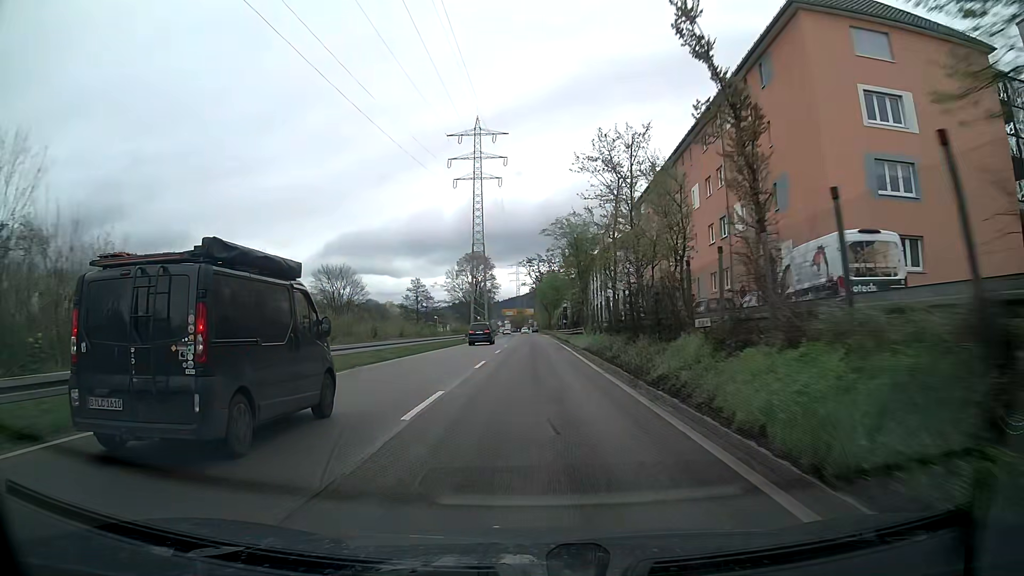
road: trunk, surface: asphalt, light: Day
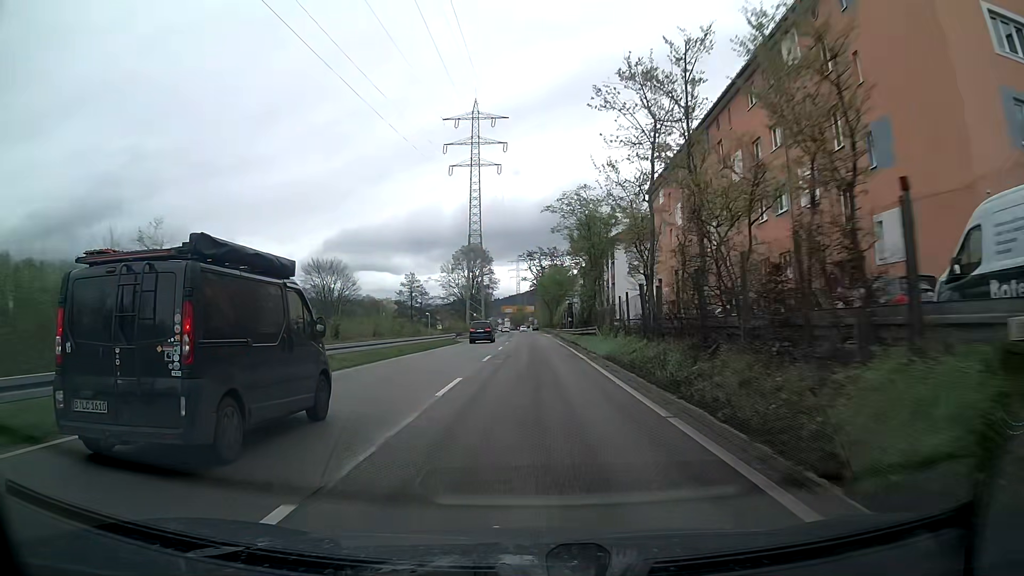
(0.0, +8.7) m; 0°
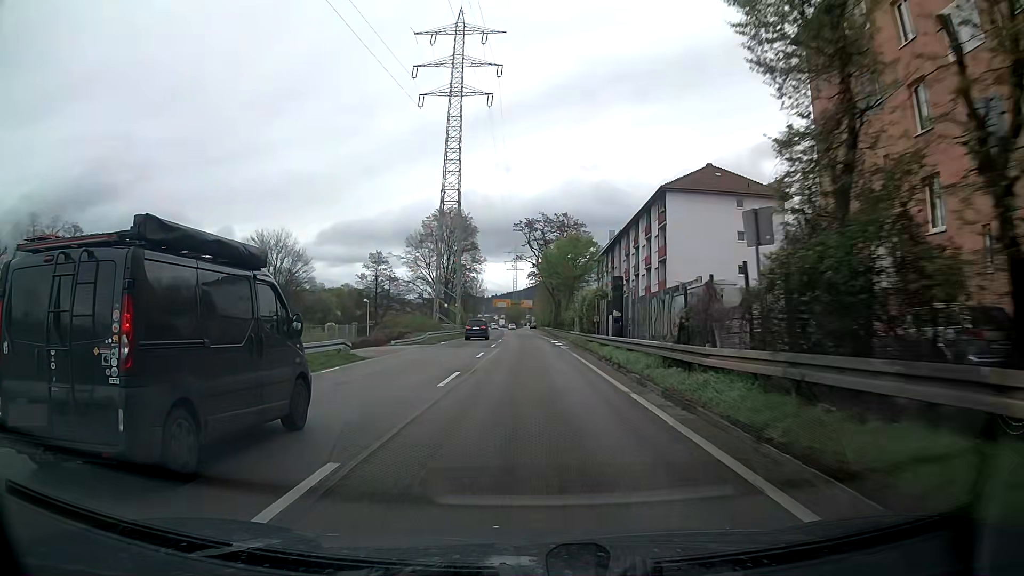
(+0.1, +34.7) m; 0°
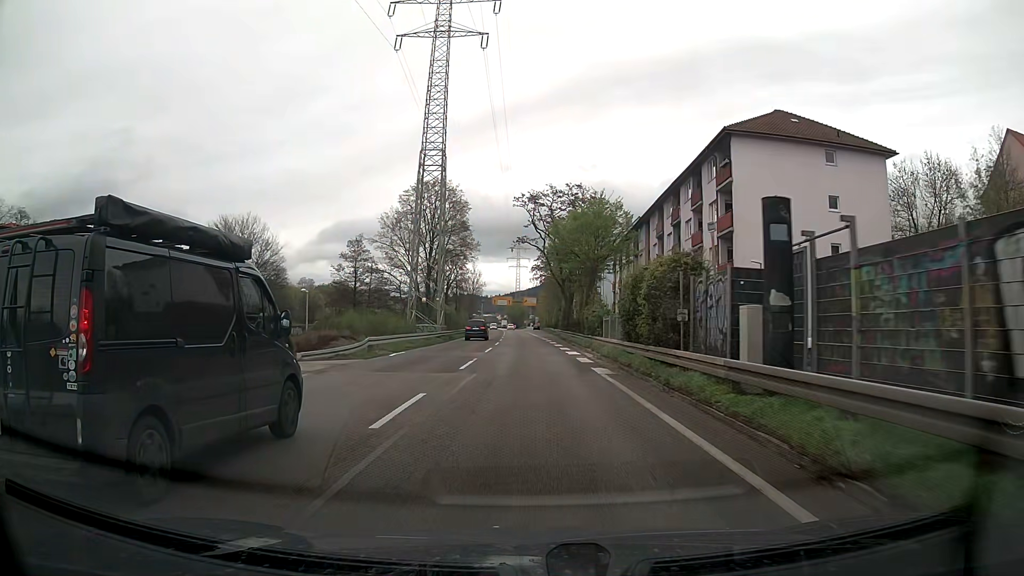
(+0.1, +17.7) m; 0°
(0, +10) (0, +20) (0, +30) (0, +40) (-1, +50) (-1, +60) (-1, +70) (-1, +80) (-2, +90) (-2, +100) m
